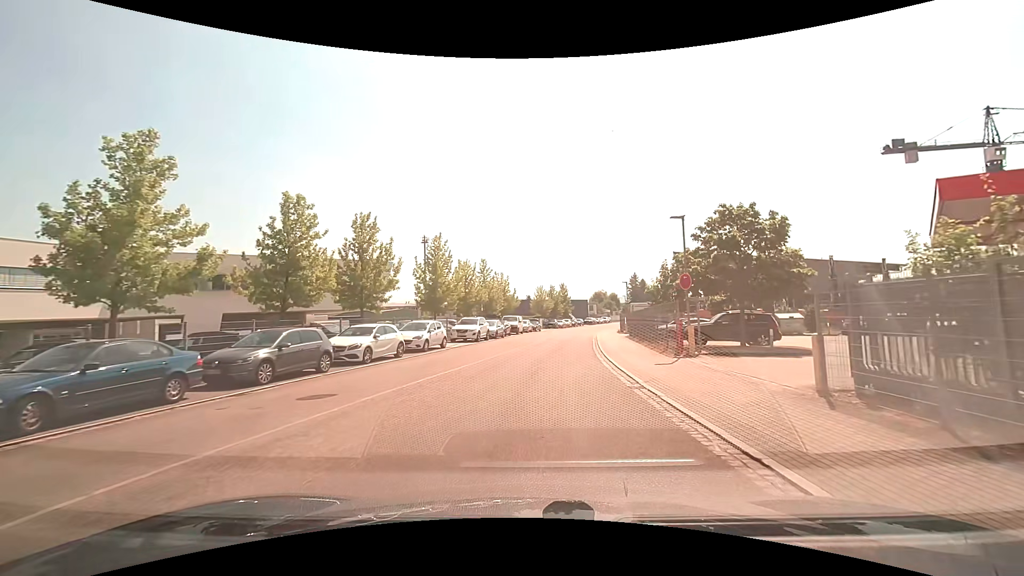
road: unclassified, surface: asphalt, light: Day
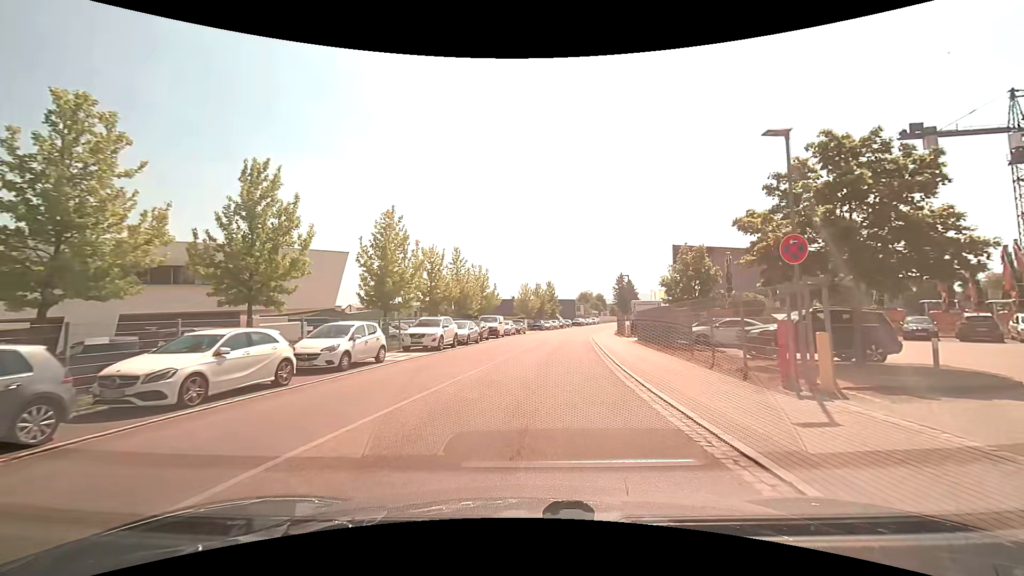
(+0.1, +8.9) m; +1°
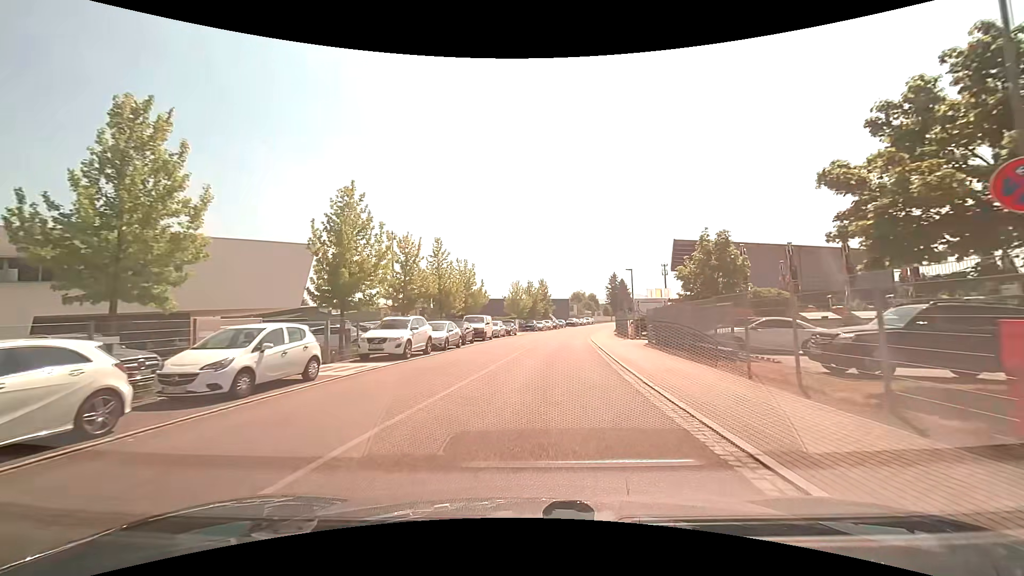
(0.0, +5.1) m; +1°
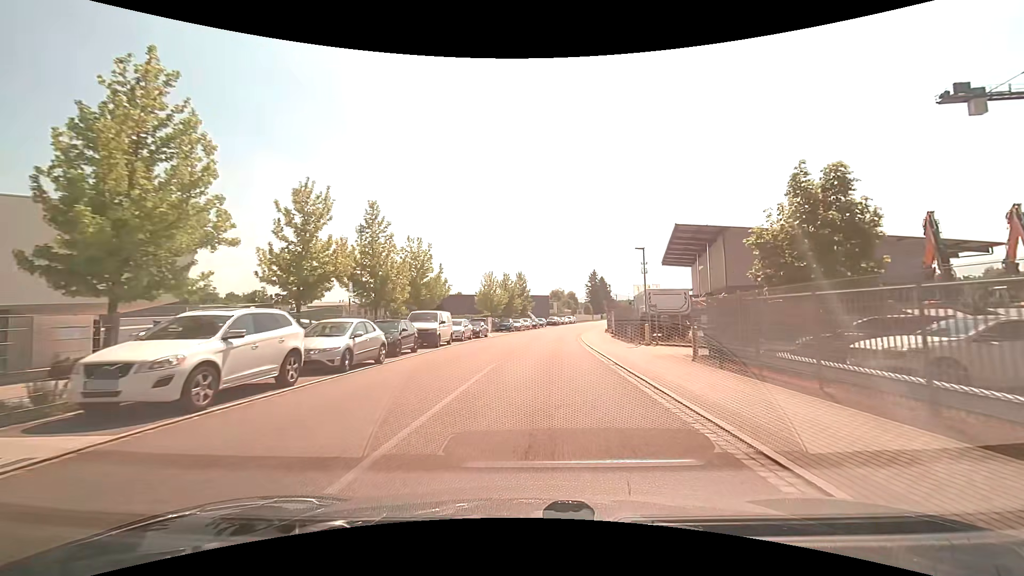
(+0.3, +11.0) m; +3°
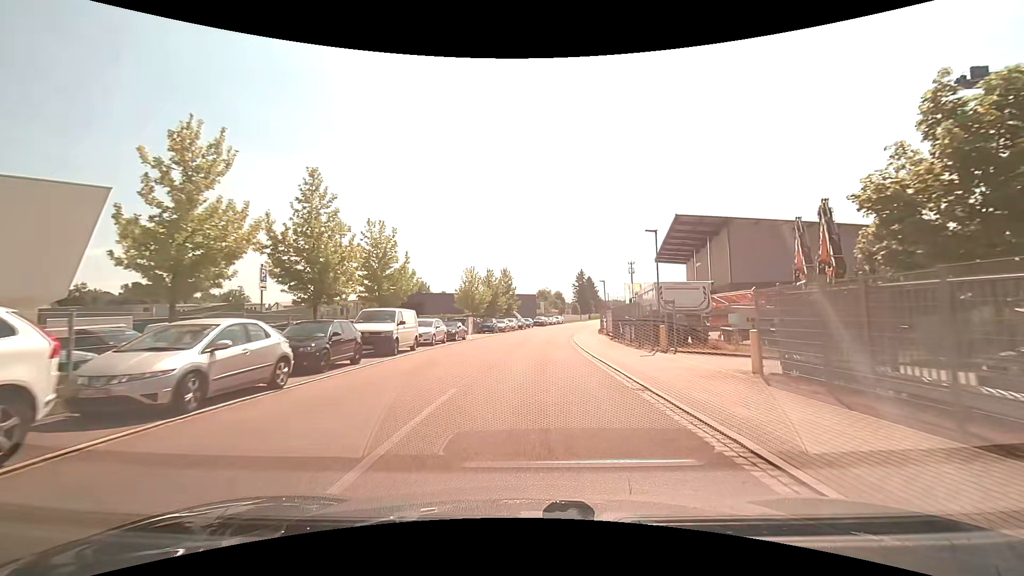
(+0.1, +5.7) m; +1°
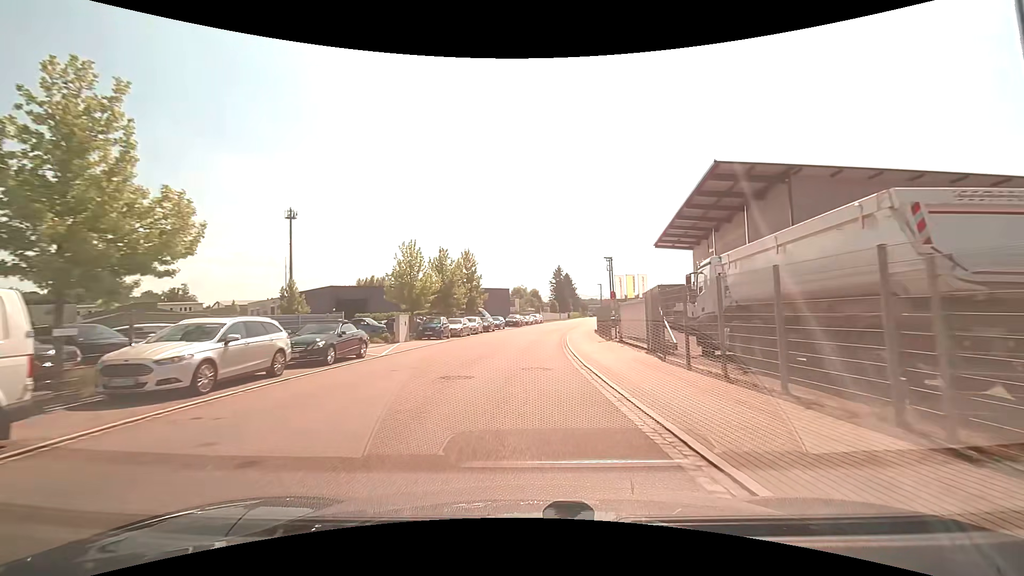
(+0.6, +17.7) m; +3°
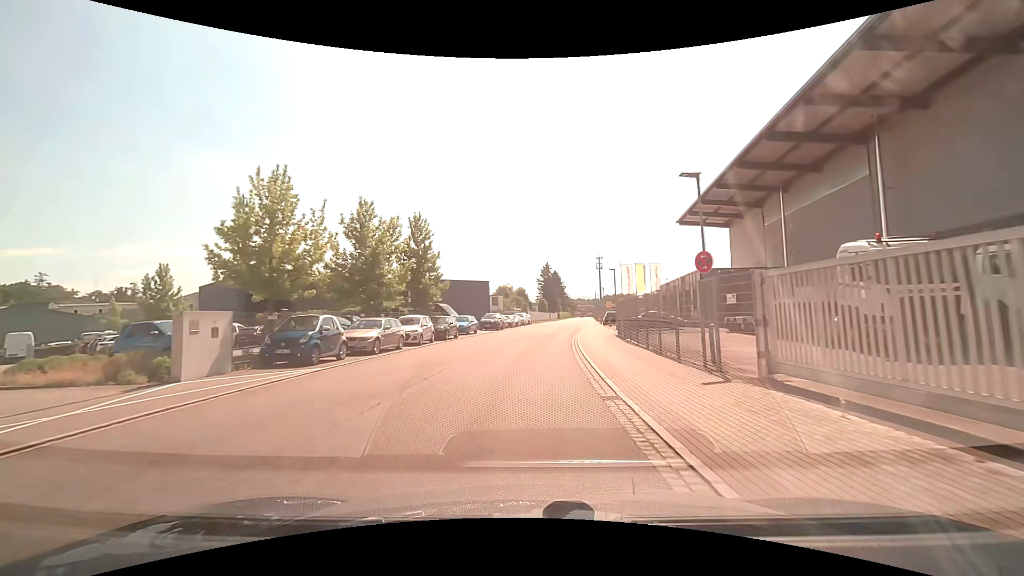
(+0.2, +18.3) m; +1°
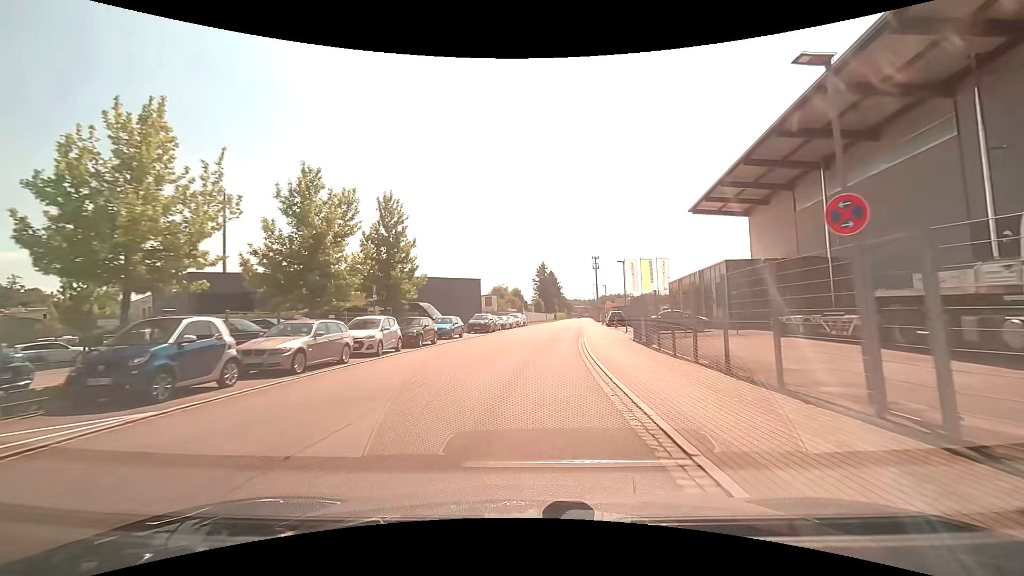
(0.0, +6.2) m; 0°
(0, +10) (+1, +20) (+1, +30) (+2, +40) (+3, +50) (+5, +60) (+6, +70) (+7, +80) (+8, +90) (+9, +99) m
